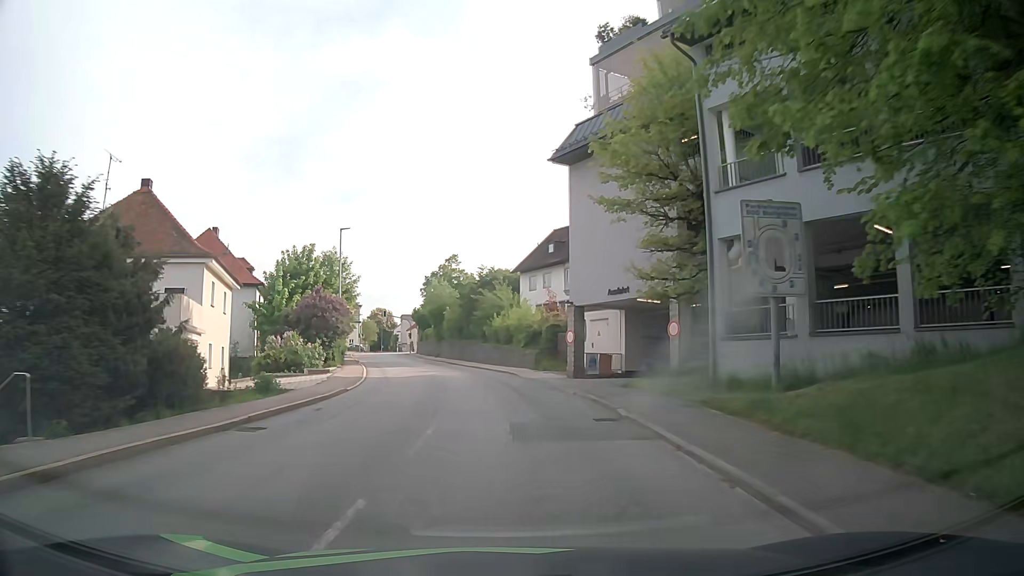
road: tertiary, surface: asphalt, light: Day
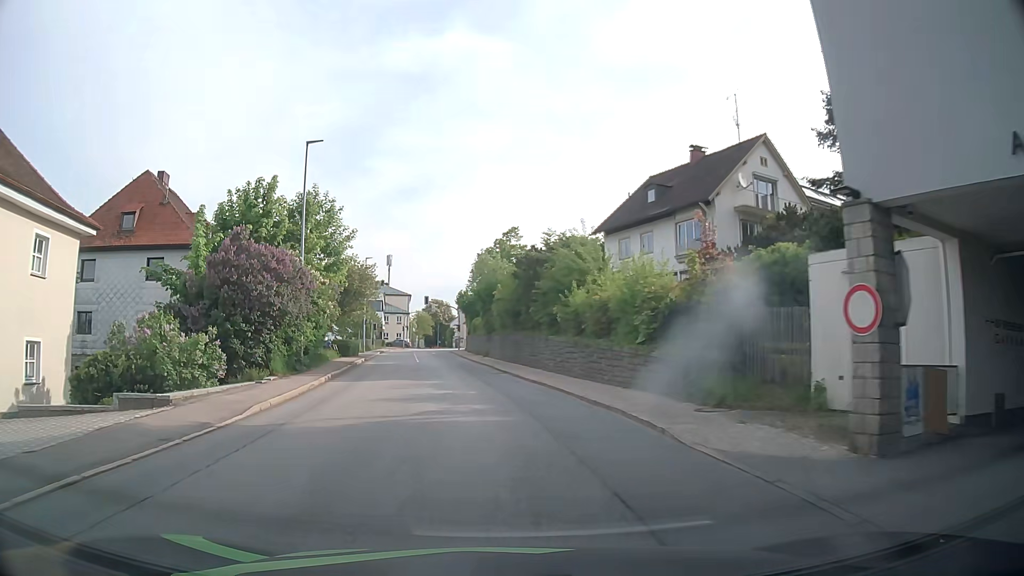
(-0.6, +20.1) m; -5°
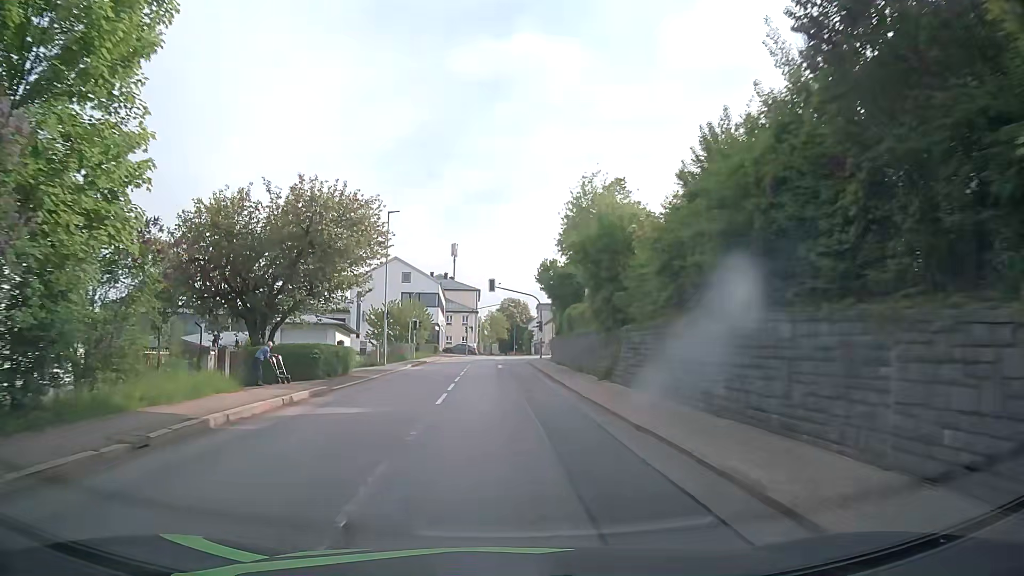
(-2.0, +26.1) m; -8°
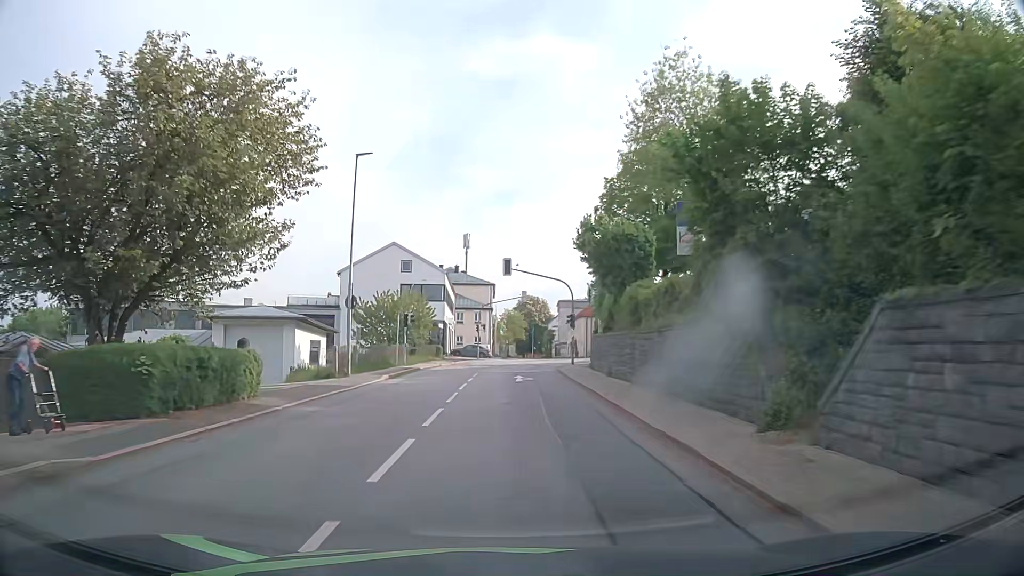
(0.0, +13.1) m; -1°
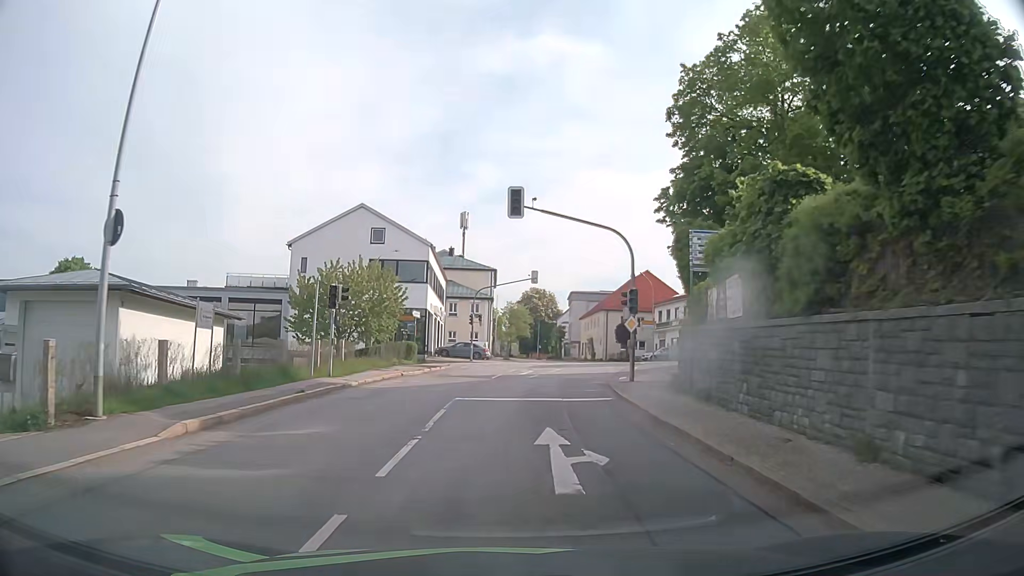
(-0.2, +17.8) m; -1°
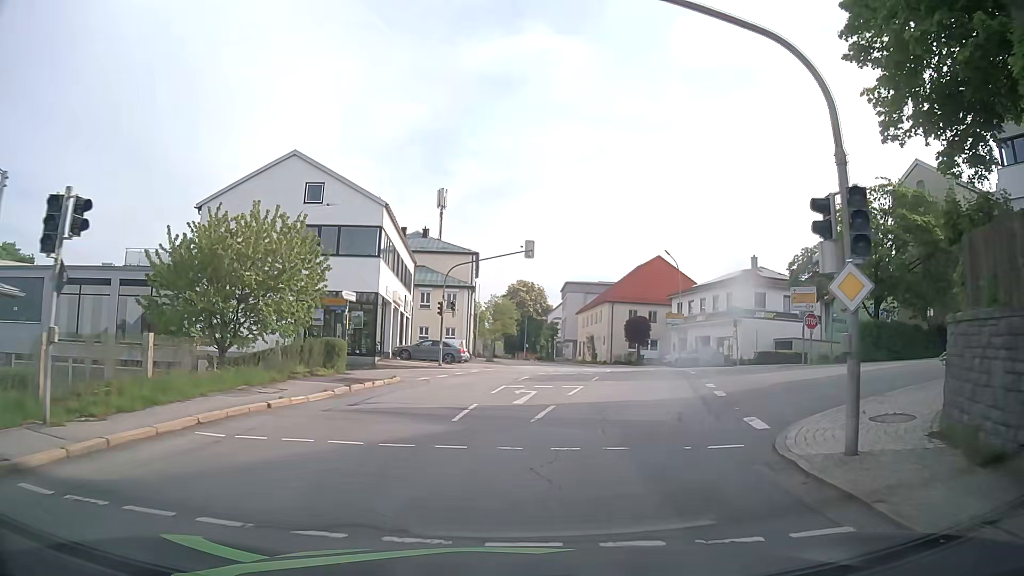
(+0.2, +14.7) m; +1°
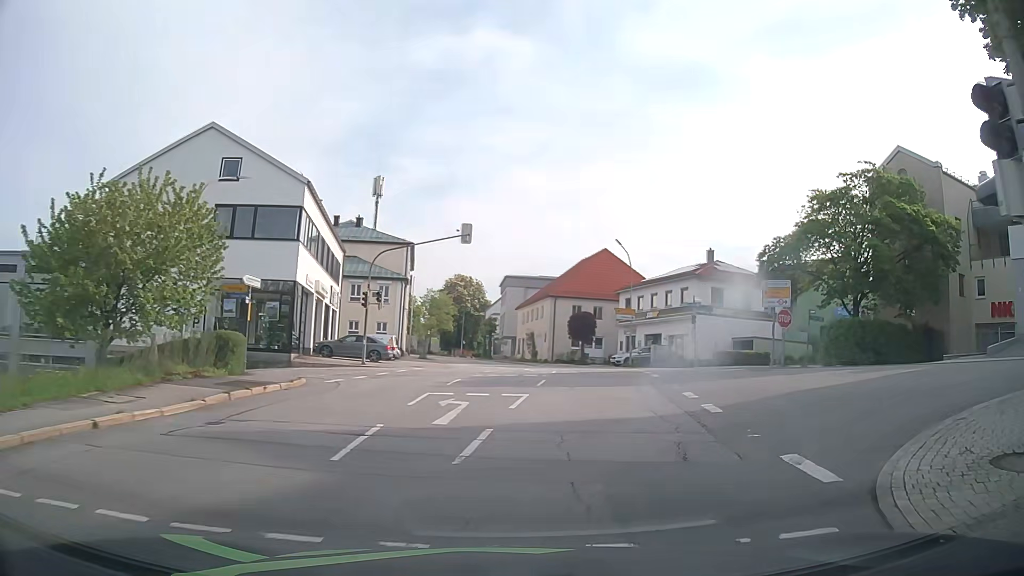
(+0.2, +4.2) m; +5°
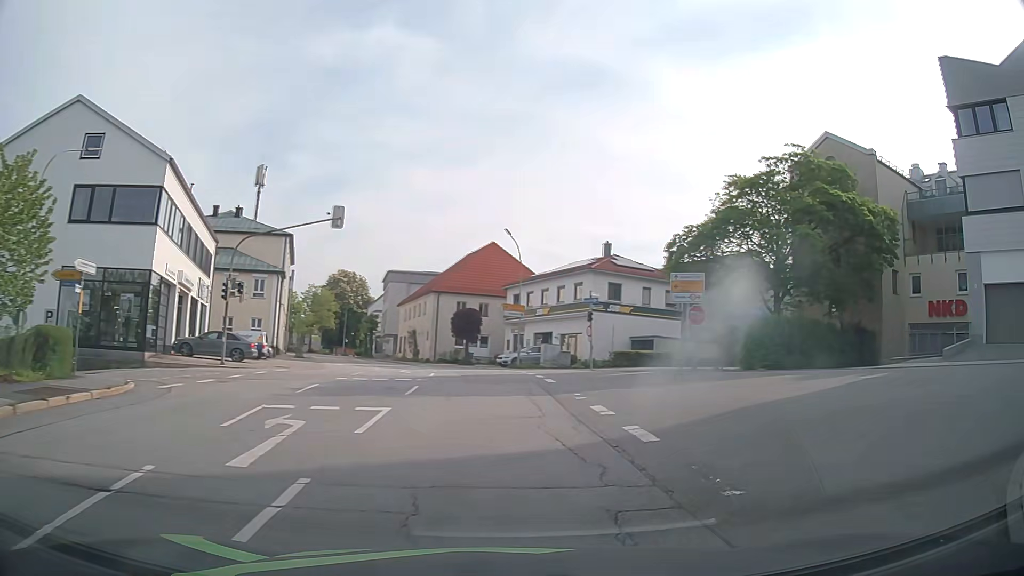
(+0.3, +3.7) m; +9°
